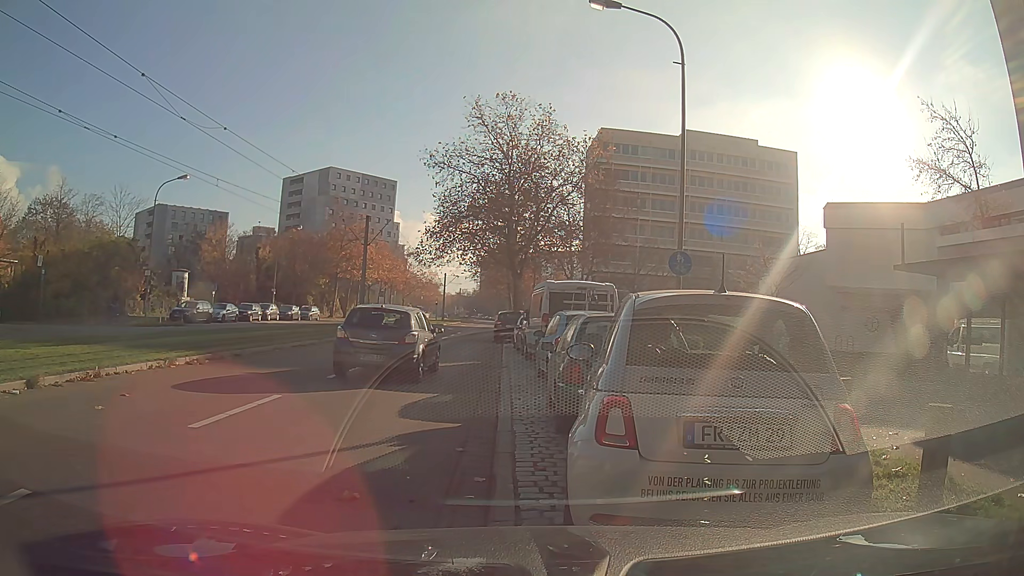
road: tertiary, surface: asphalt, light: Day
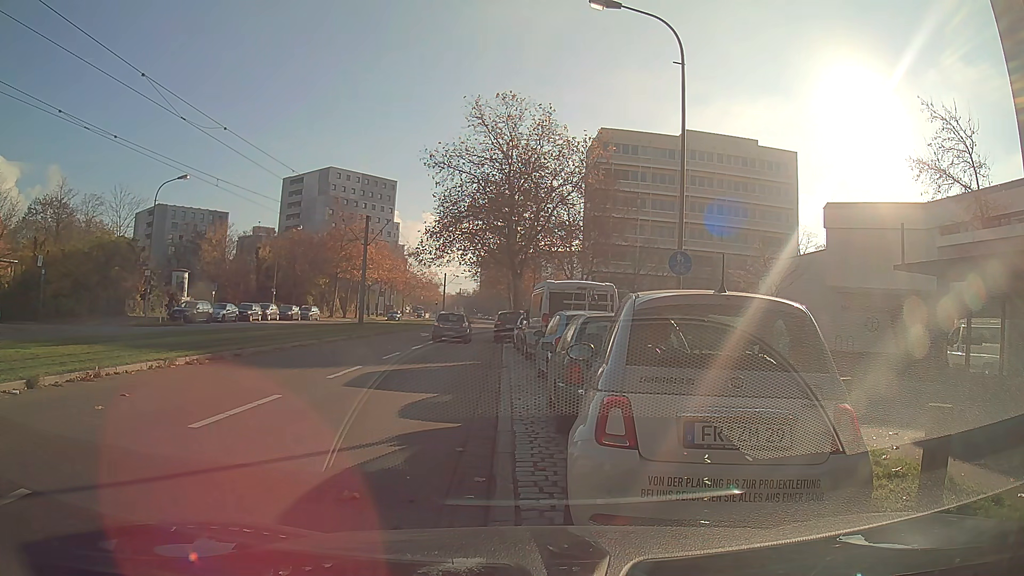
(0.0, 0.0) m; 0°
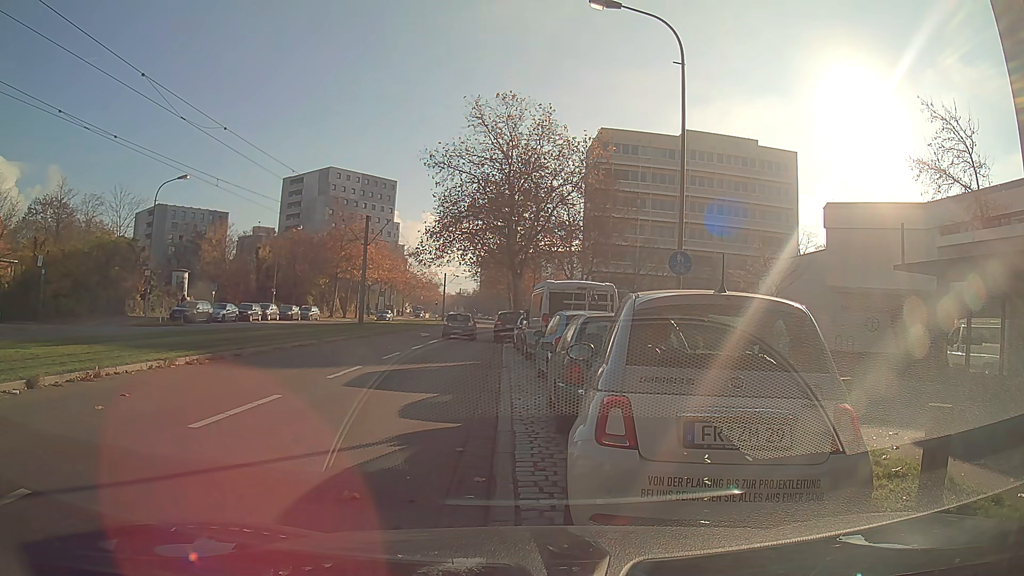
(0.0, 0.0) m; 0°
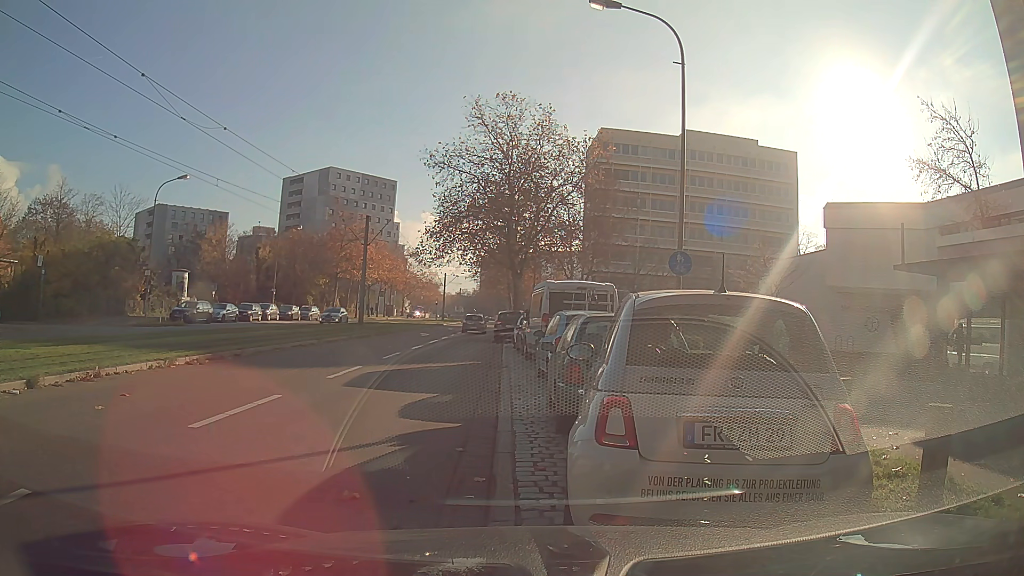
(0.0, 0.0) m; 0°
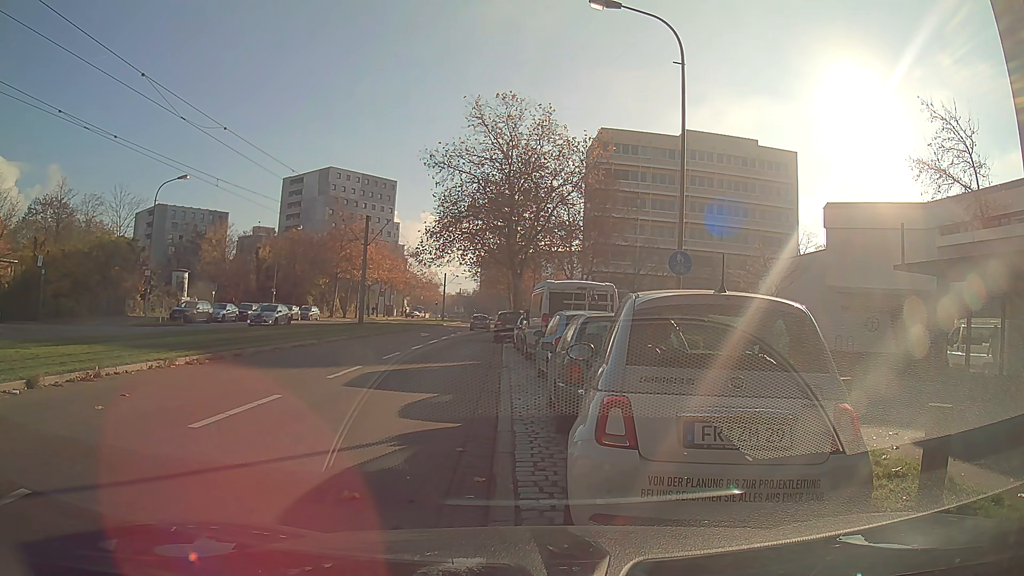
(0.0, 0.0) m; 0°
